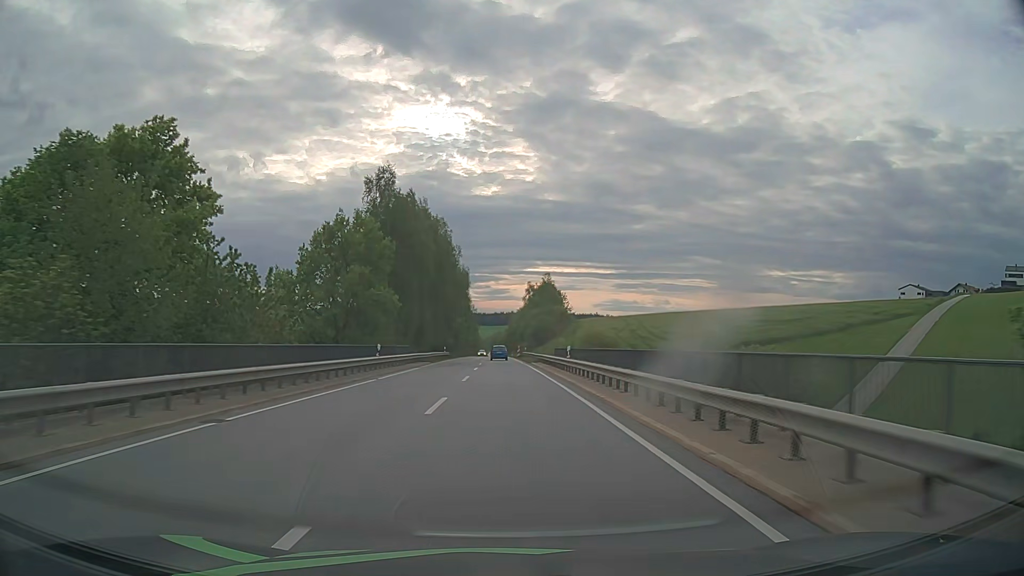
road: secondary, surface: asphalt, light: Day
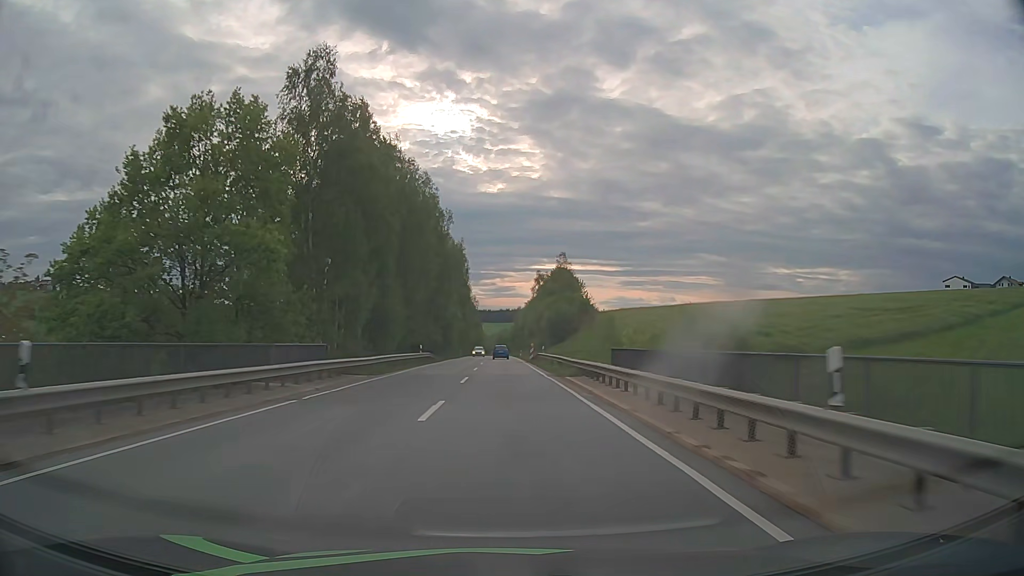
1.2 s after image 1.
(-0.1, +25.3) m; 0°
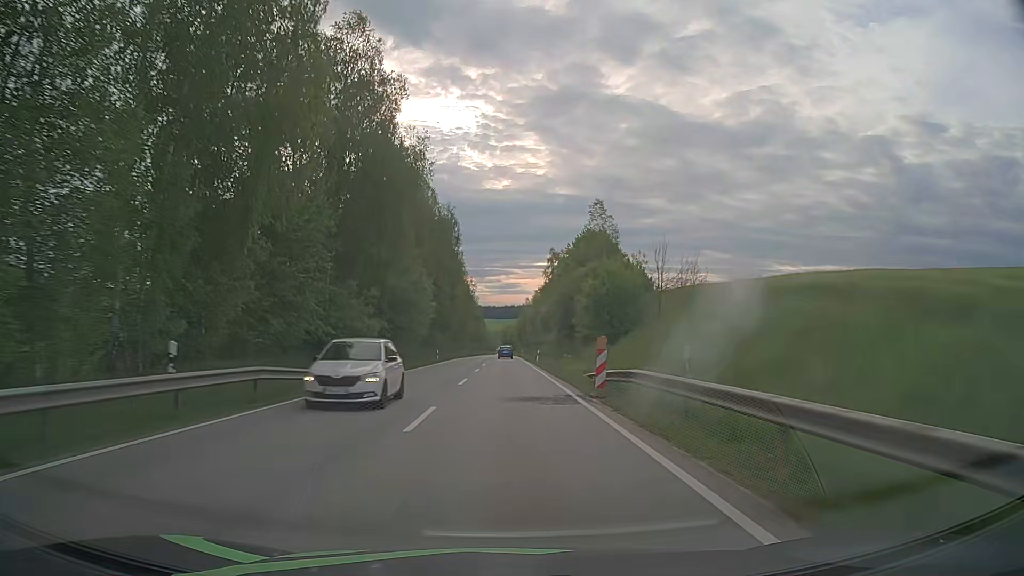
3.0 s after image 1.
(-0.3, +37.9) m; -1°
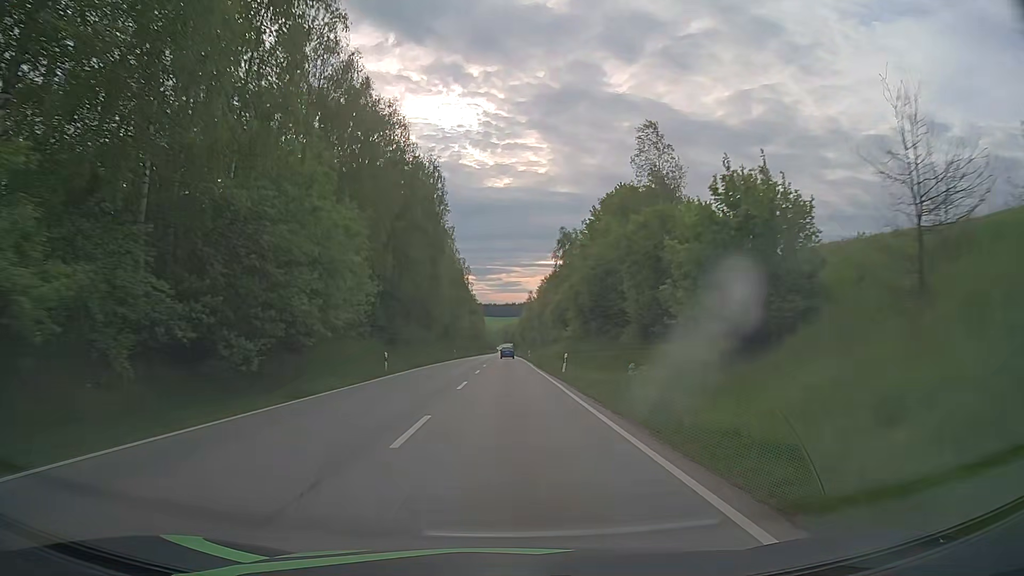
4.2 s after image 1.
(0.0, +25.3) m; 0°
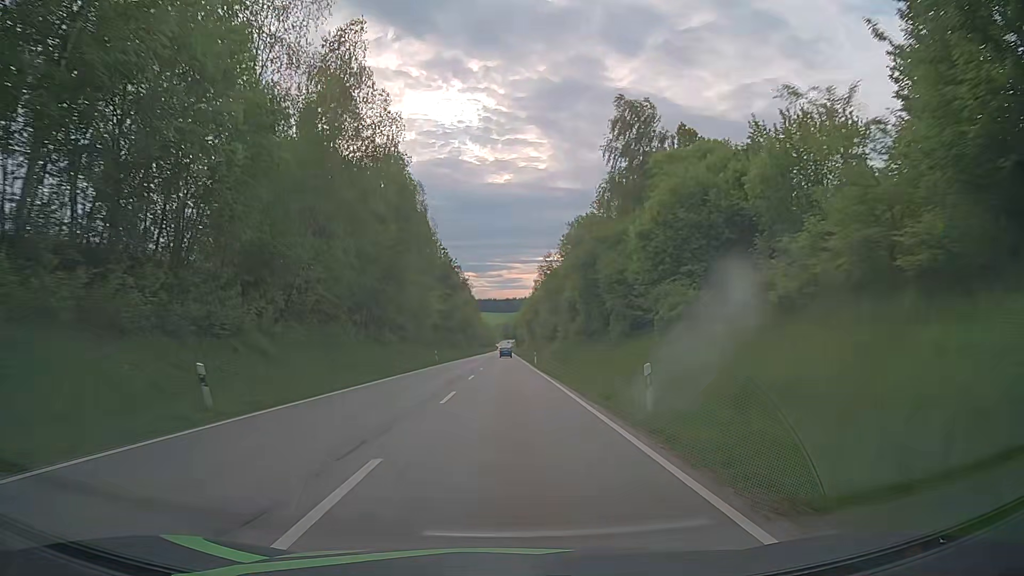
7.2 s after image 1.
(0.0, +65.5) m; 0°
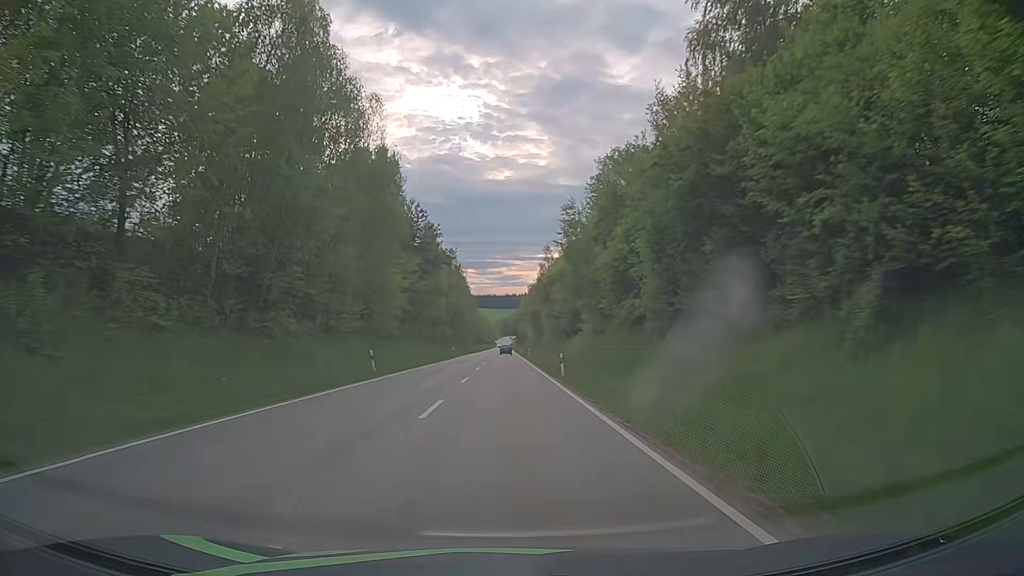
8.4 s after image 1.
(0.0, +28.0) m; 0°
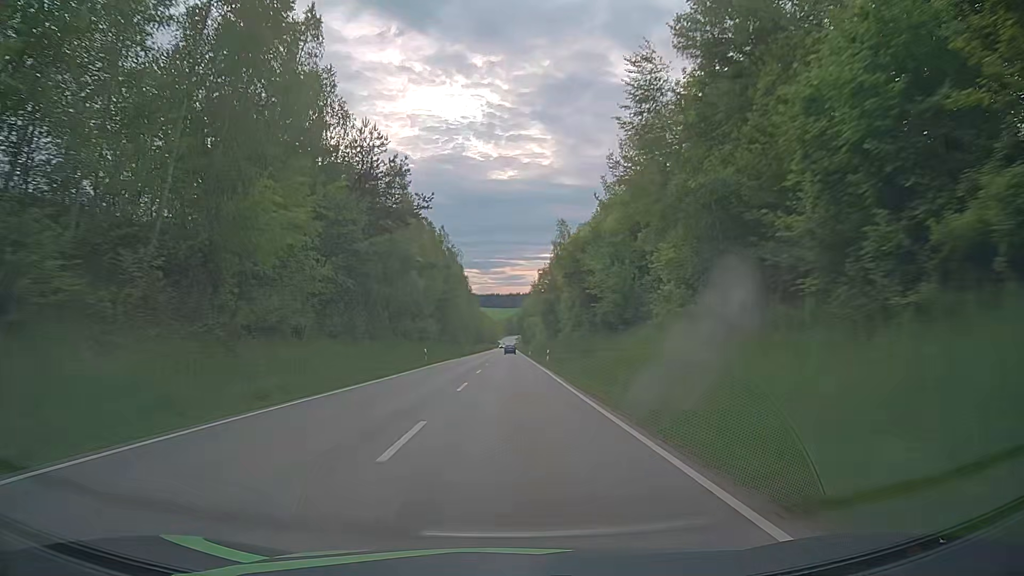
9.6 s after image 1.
(-0.1, +29.1) m; -1°
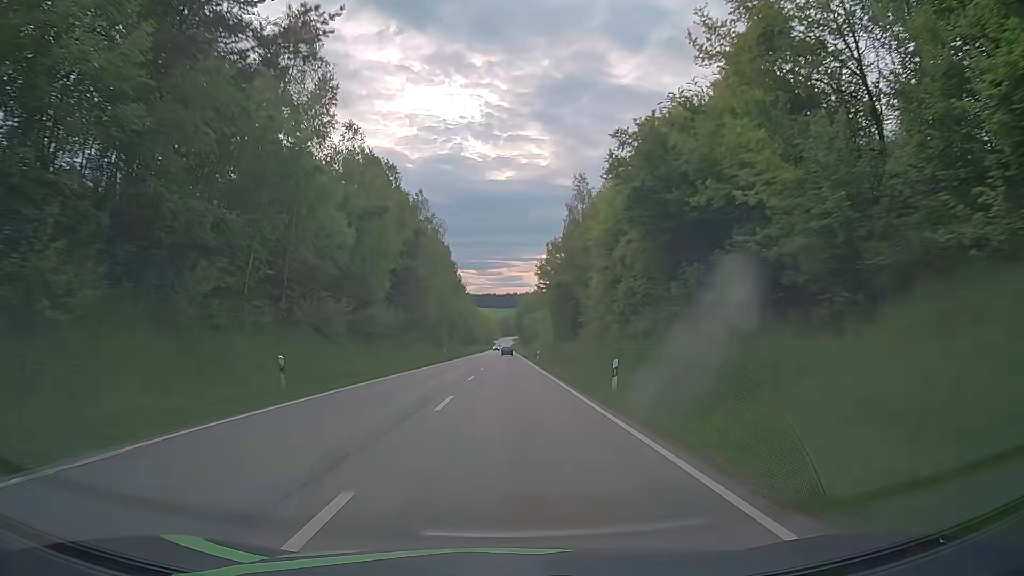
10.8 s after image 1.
(+0.2, +30.0) m; 0°
(0, +10) (0, +20) (0, +30) (0, +40) (+1, +50) (+1, +60) (+1, +70) (+1, +80) (+1, +90) (+1, +100) m
